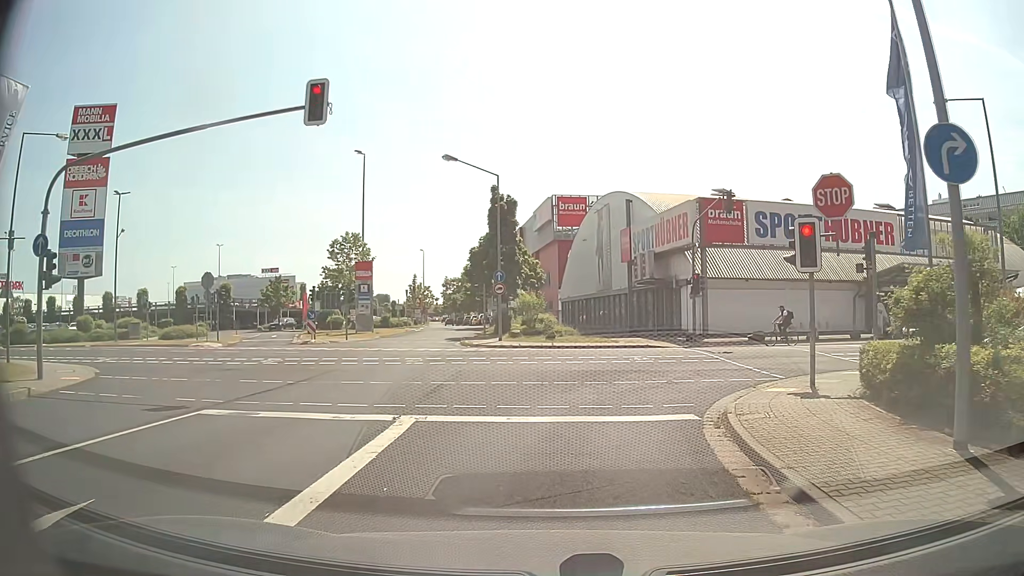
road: residential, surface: asphalt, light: Day
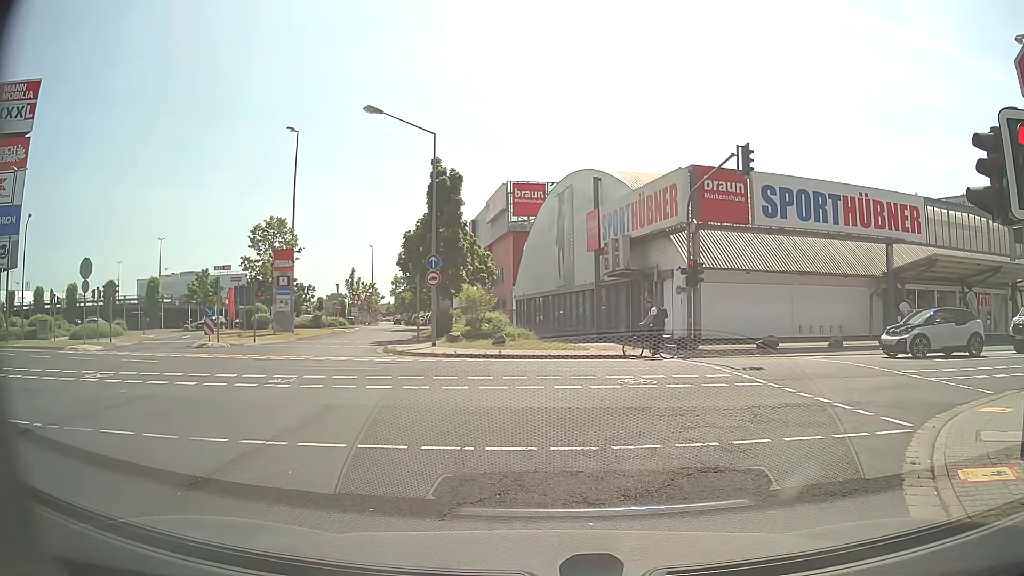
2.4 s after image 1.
(+0.2, +7.4) m; +2°
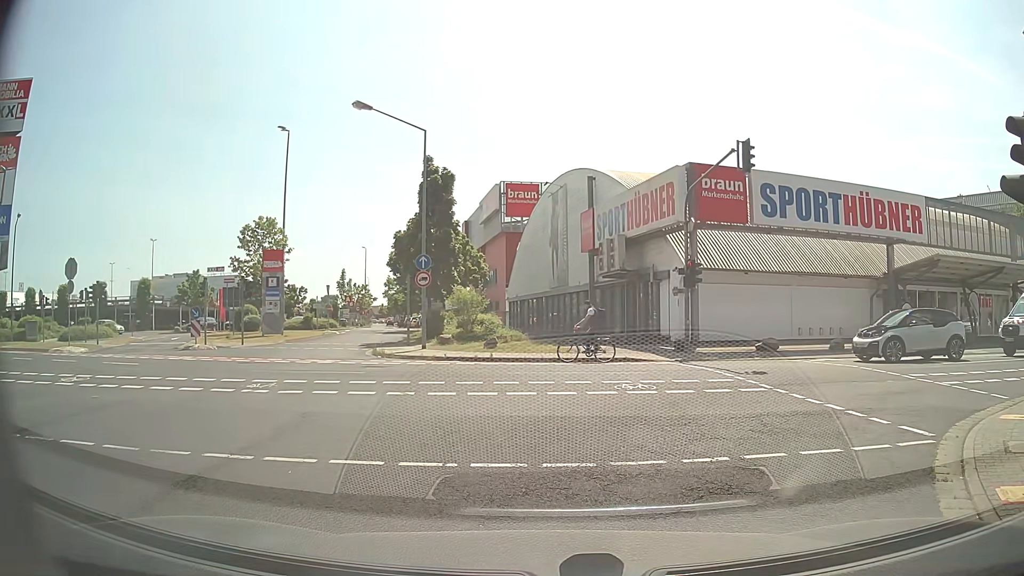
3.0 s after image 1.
(0.0, +0.7) m; 0°
